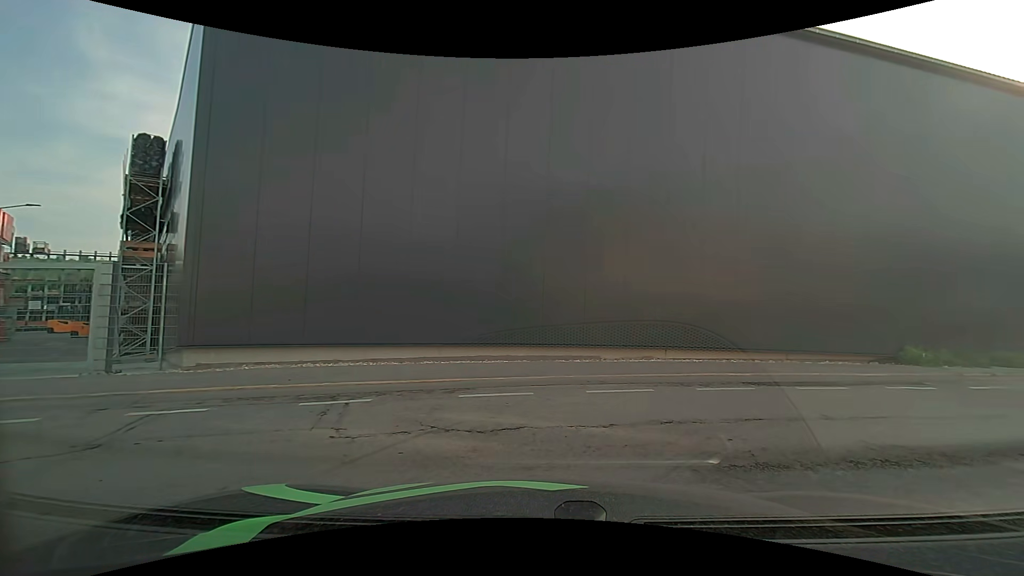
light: Day
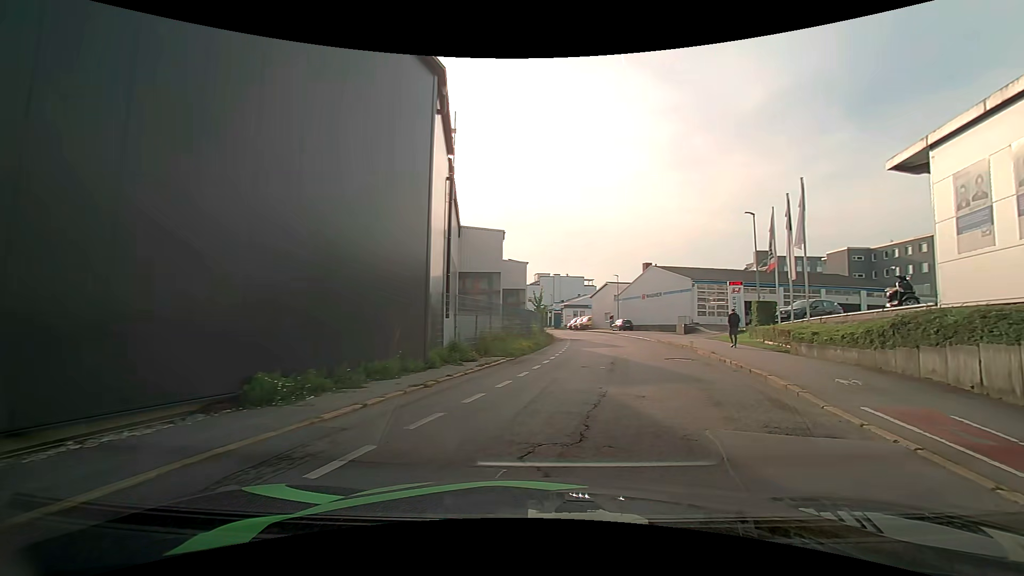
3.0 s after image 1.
(+4.2, +7.8) m; +57°
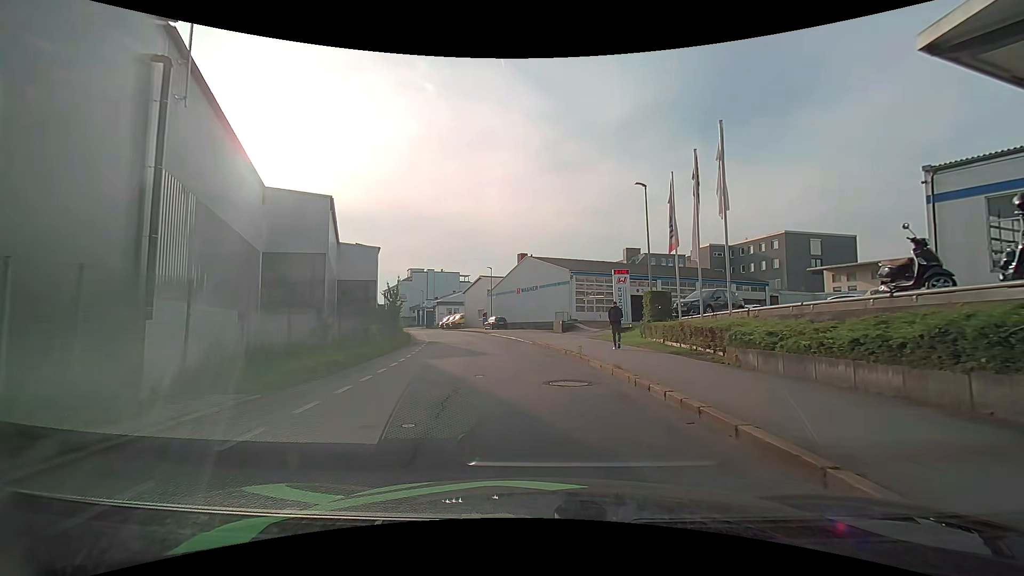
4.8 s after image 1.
(+1.7, +8.5) m; +14°
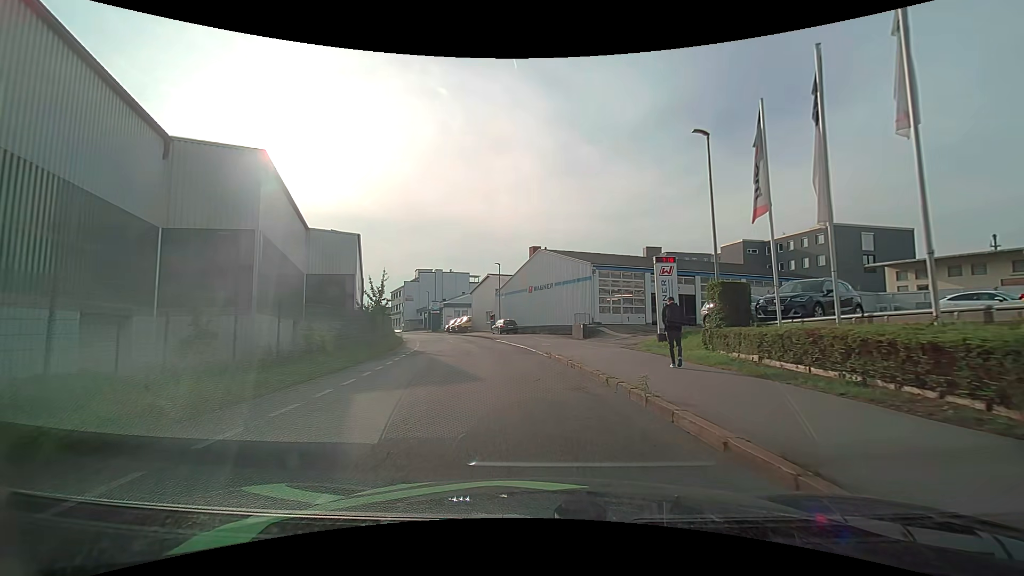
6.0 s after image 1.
(0.0, +7.9) m; -1°
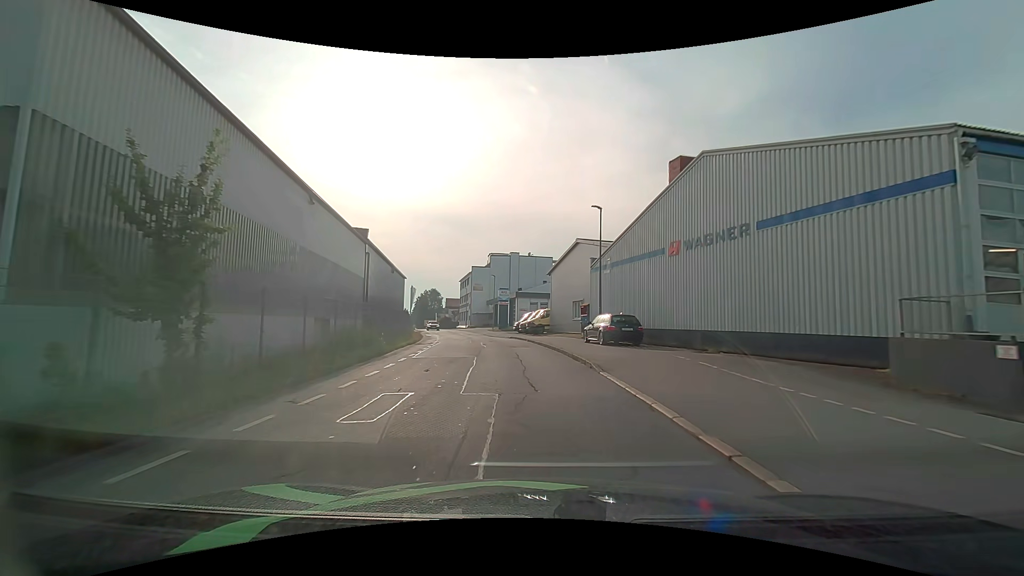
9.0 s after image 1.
(-2.5, +26.4) m; -10°
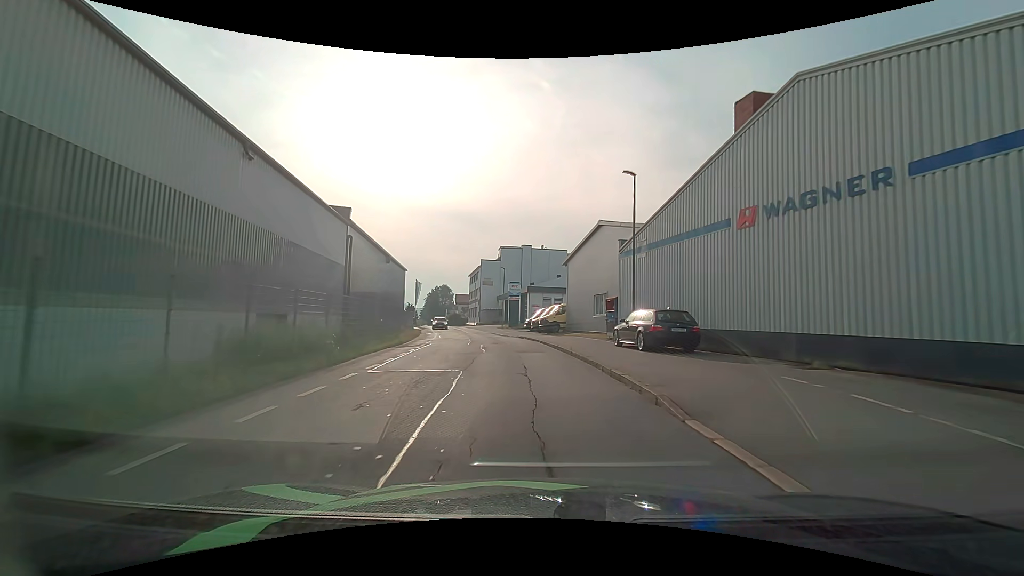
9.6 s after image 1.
(-0.1, +6.1) m; -1°
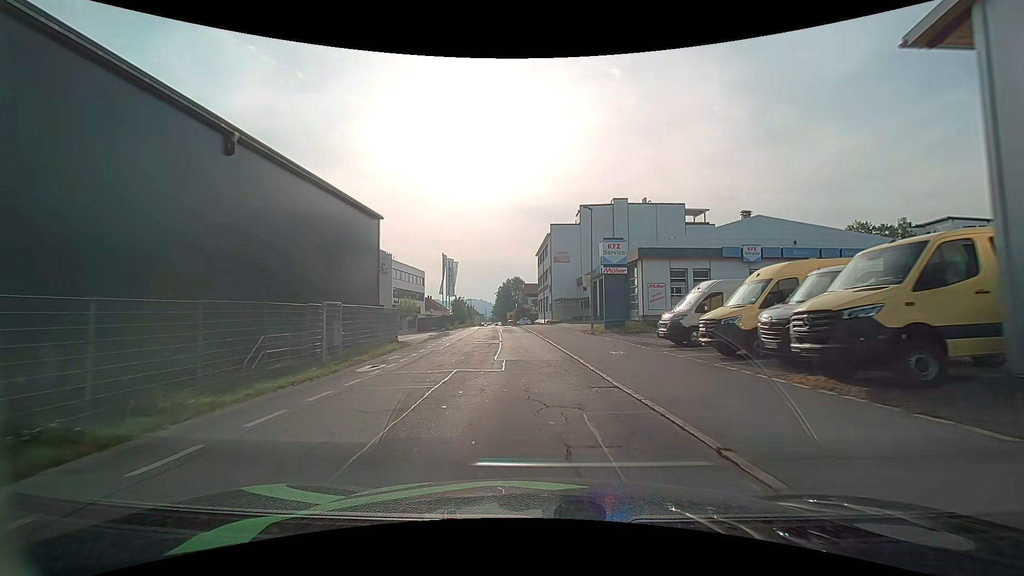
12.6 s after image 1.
(-3.5, +32.9) m; -10°
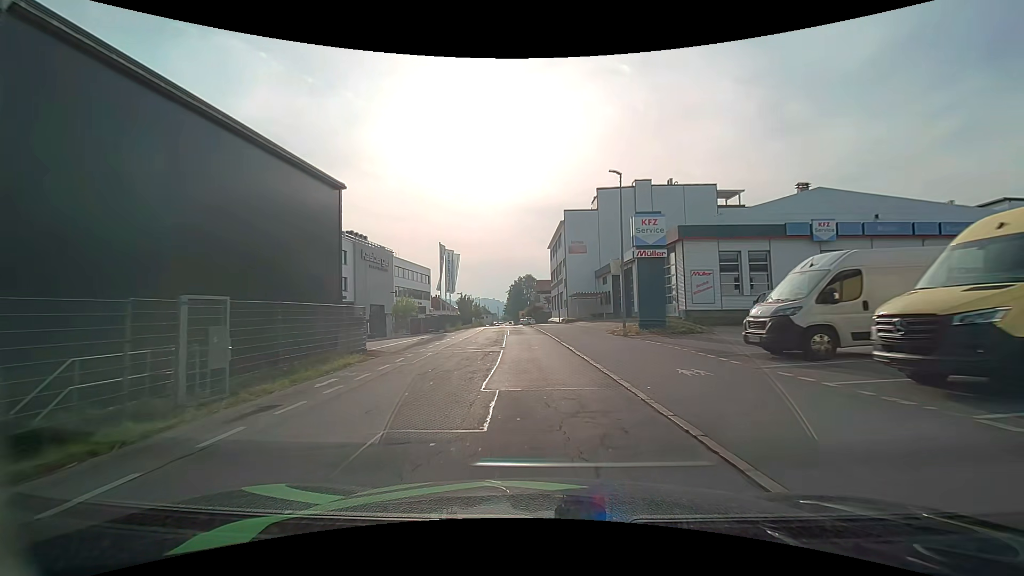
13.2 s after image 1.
(0.0, +7.1) m; -1°
(0, +10) (-1, +20) (-1, +30) (-2, +40) (-2, +50) (-3, +60) (-4, +70) (-4, +80) (-5, +90) (-6, +100) m
